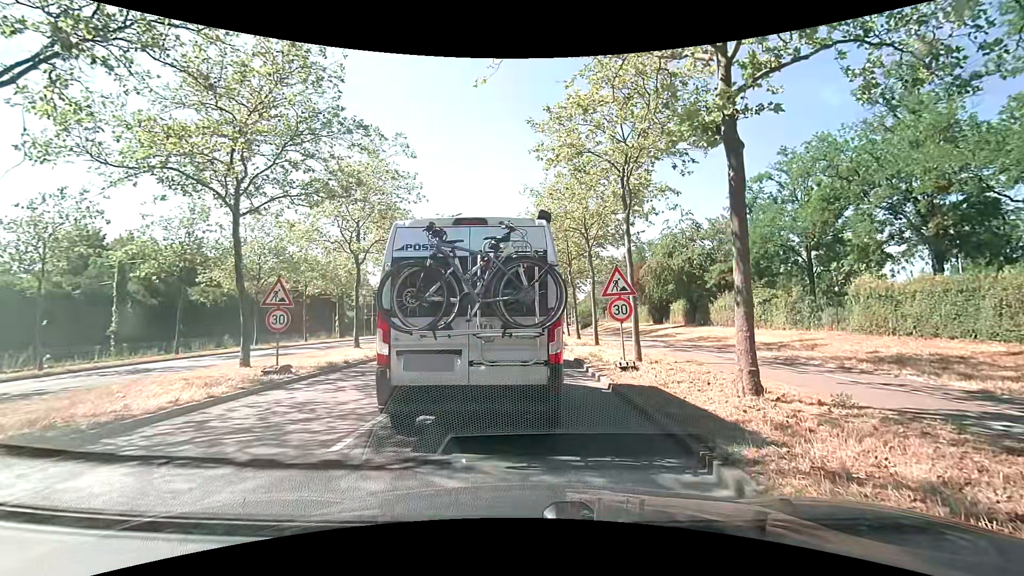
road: primary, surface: asphalt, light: Day
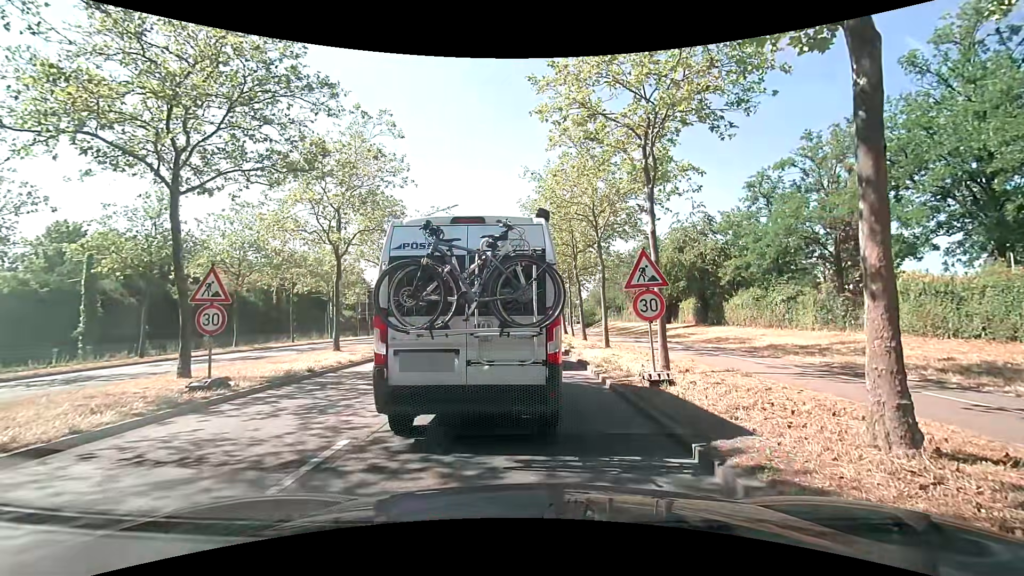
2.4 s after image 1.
(0.0, +2.6) m; 0°
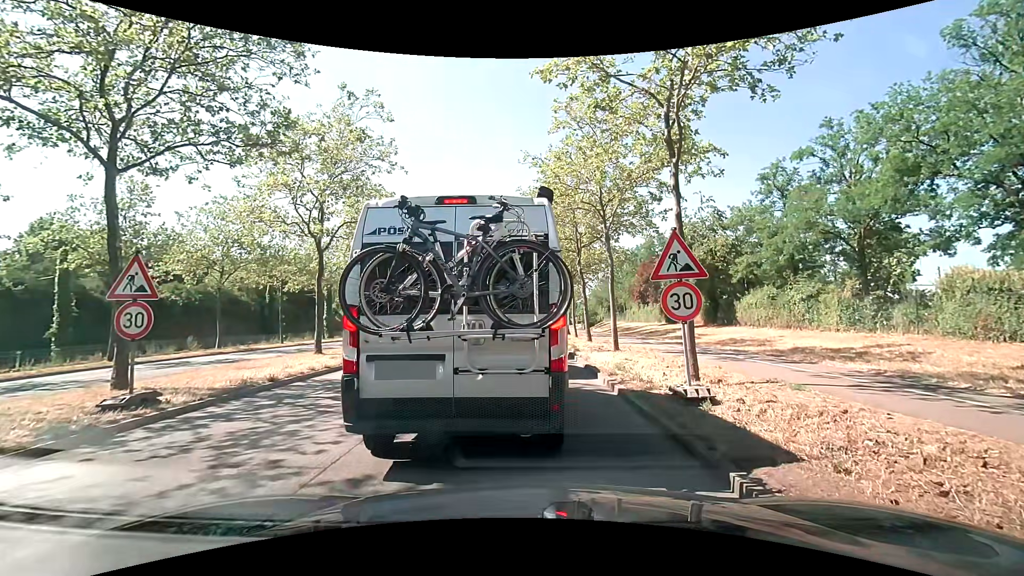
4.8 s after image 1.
(0.0, +1.9) m; 0°
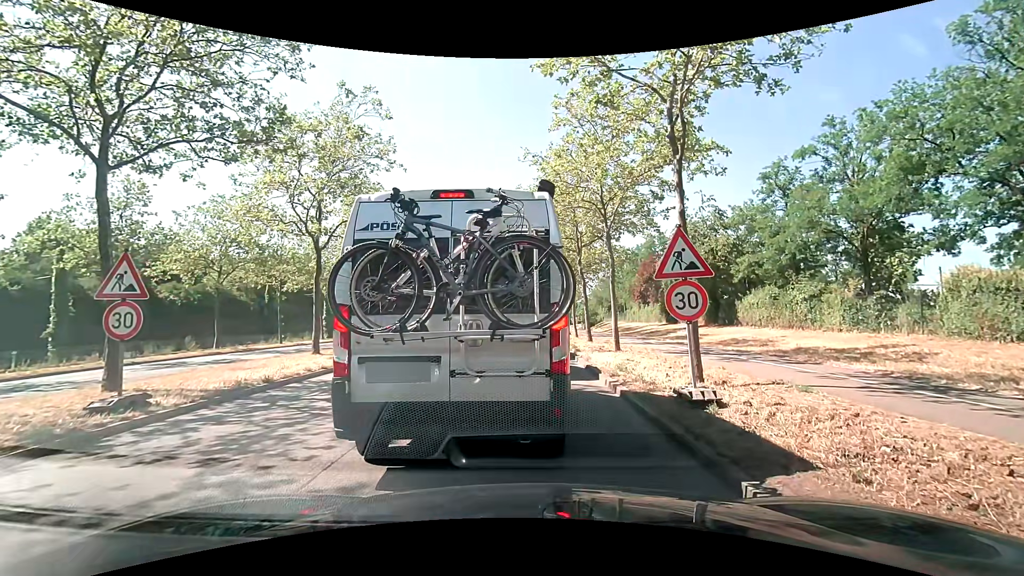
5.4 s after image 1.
(0.0, +0.2) m; 0°
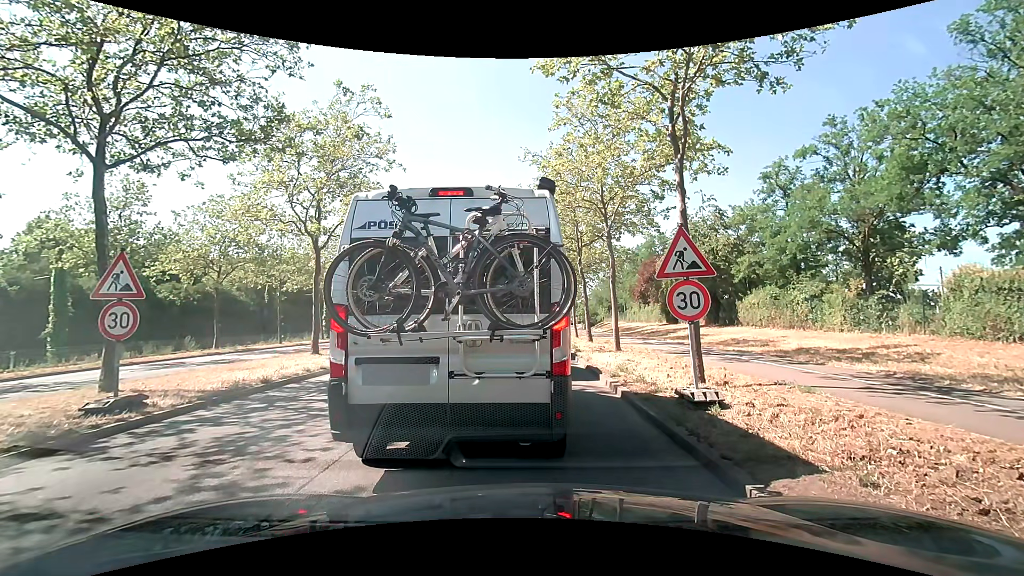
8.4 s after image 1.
(0.0, +0.2) m; 0°
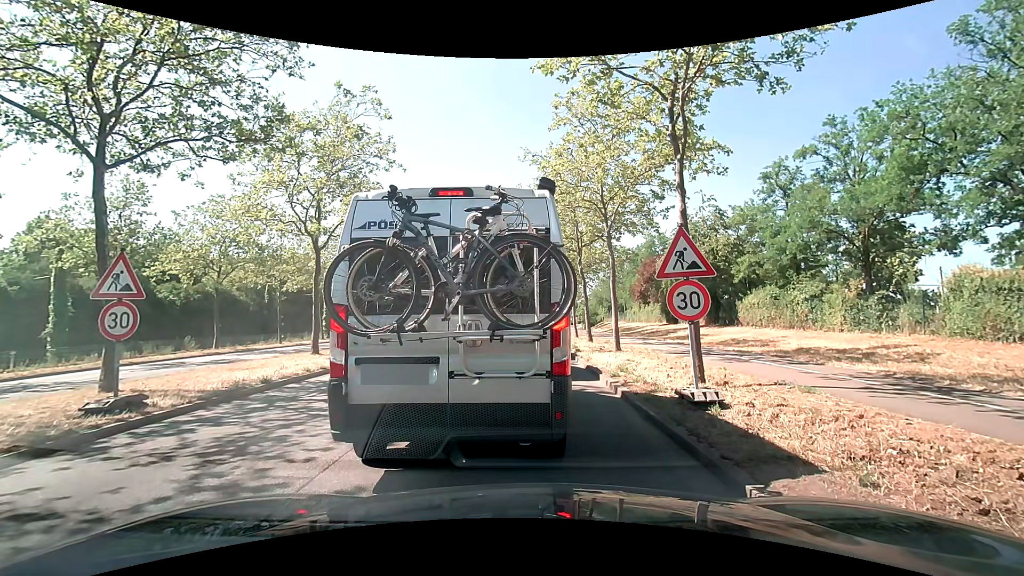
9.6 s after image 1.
(0.0, 0.0) m; 0°
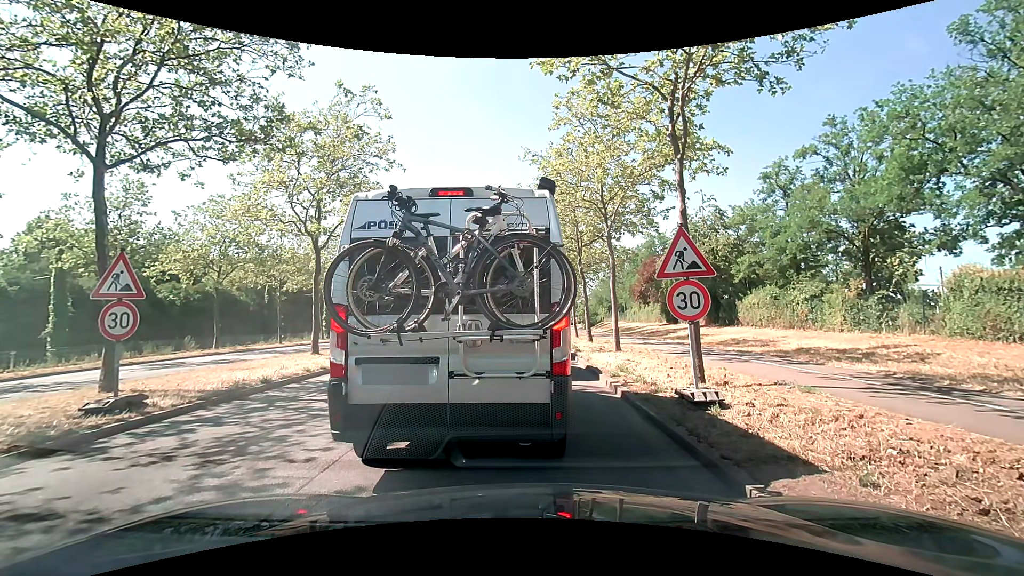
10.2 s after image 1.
(0.0, 0.0) m; 0°
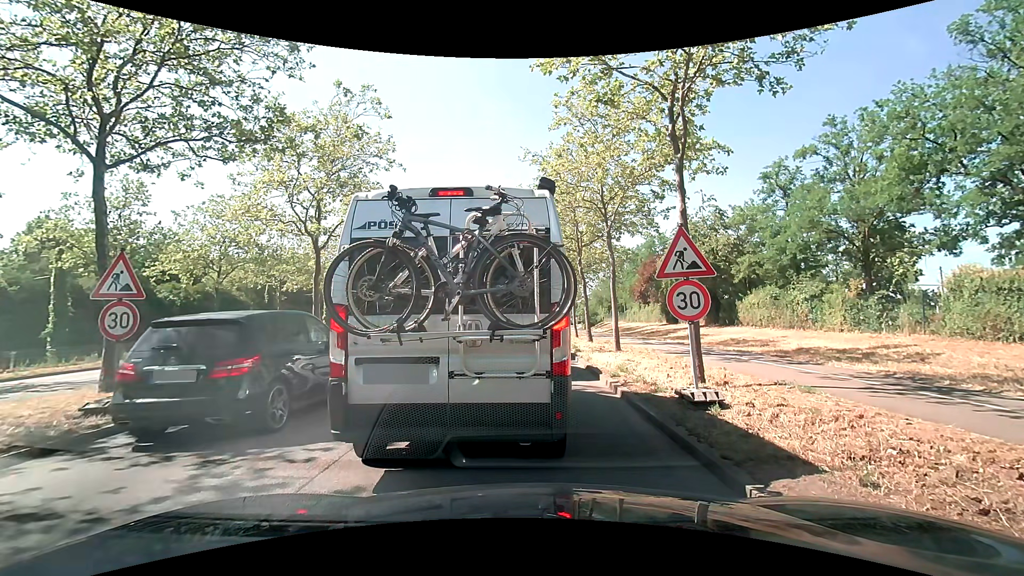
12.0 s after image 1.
(0.0, 0.0) m; 0°
